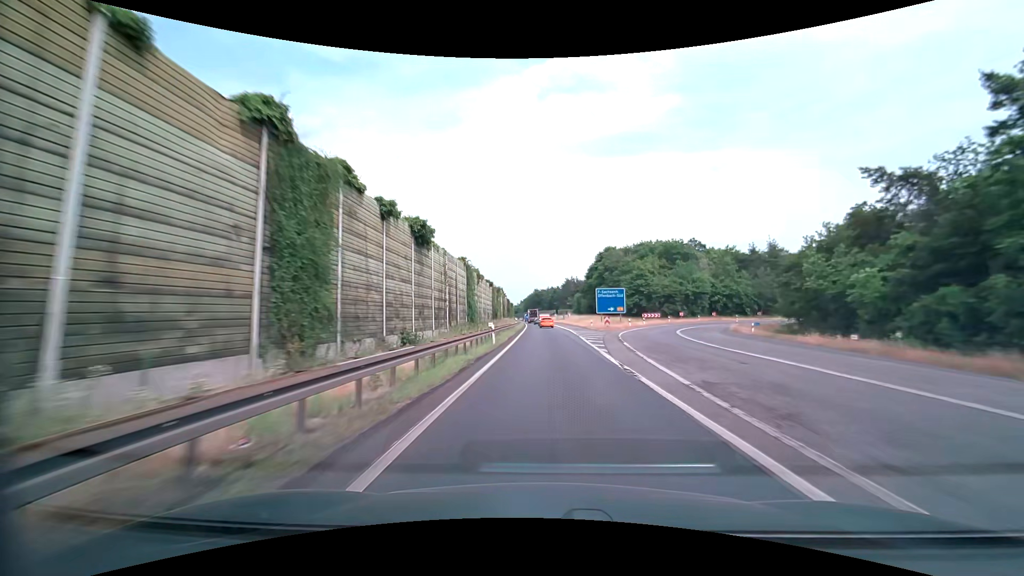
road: motorway_link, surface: asphalt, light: Day
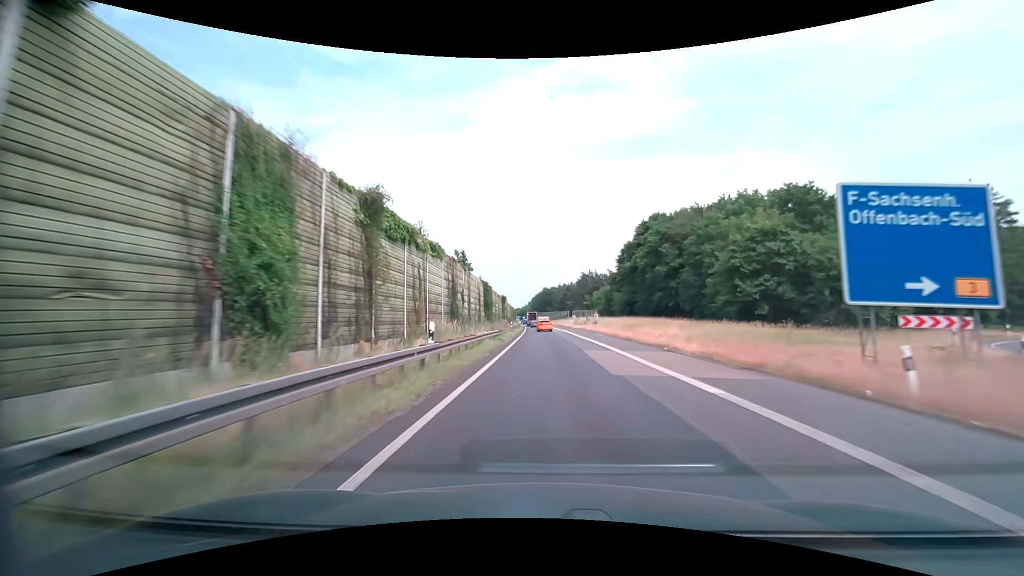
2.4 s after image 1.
(-0.4, +53.1) m; -1°
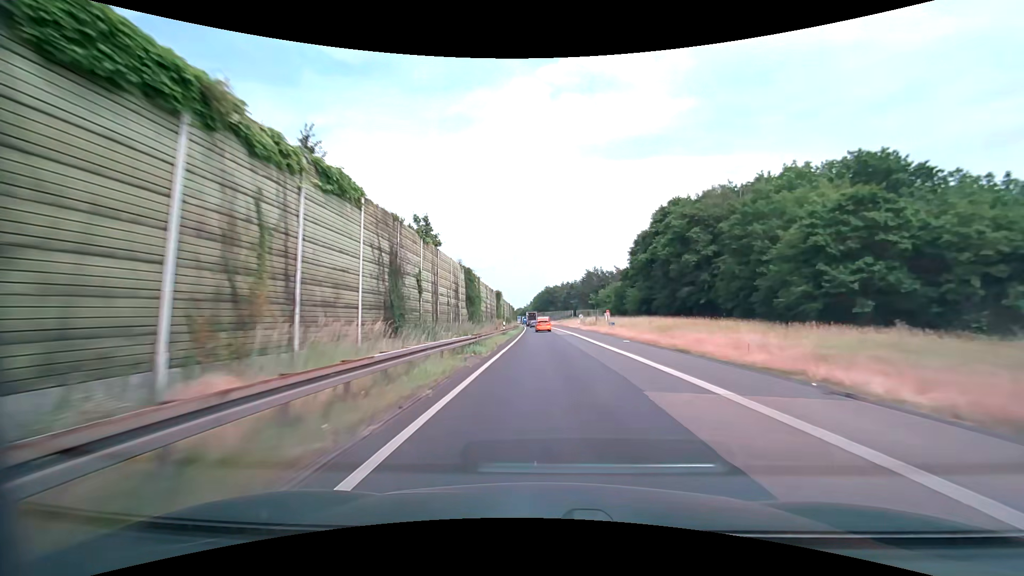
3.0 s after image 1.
(0.0, +13.2) m; 0°
(0, +10) (0, +20) (0, +30) (0, +40) (-1, +50) (-1, +60) (-1, +70) (-1, +80) (-2, +90) (-2, +100) m
